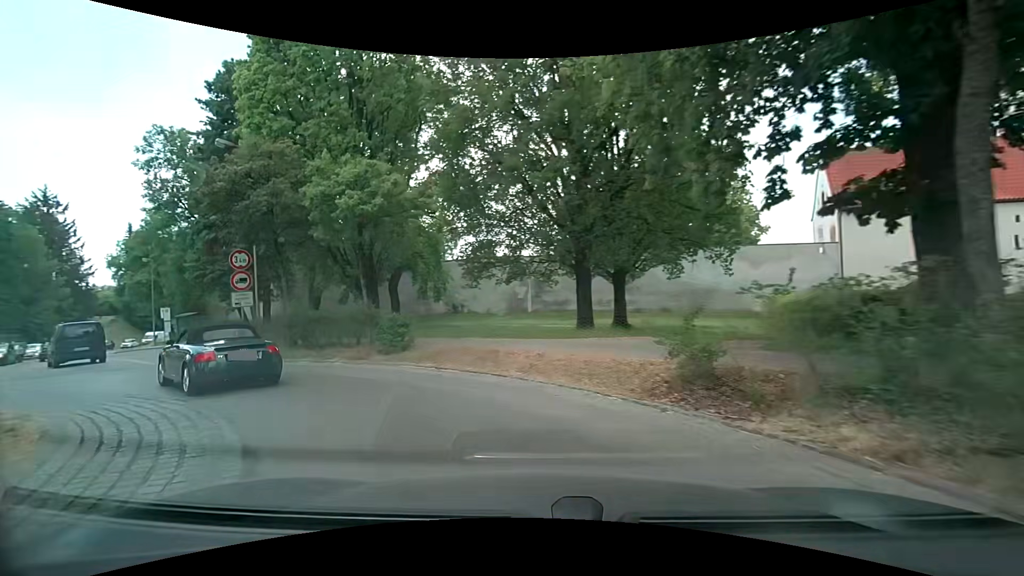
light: Day
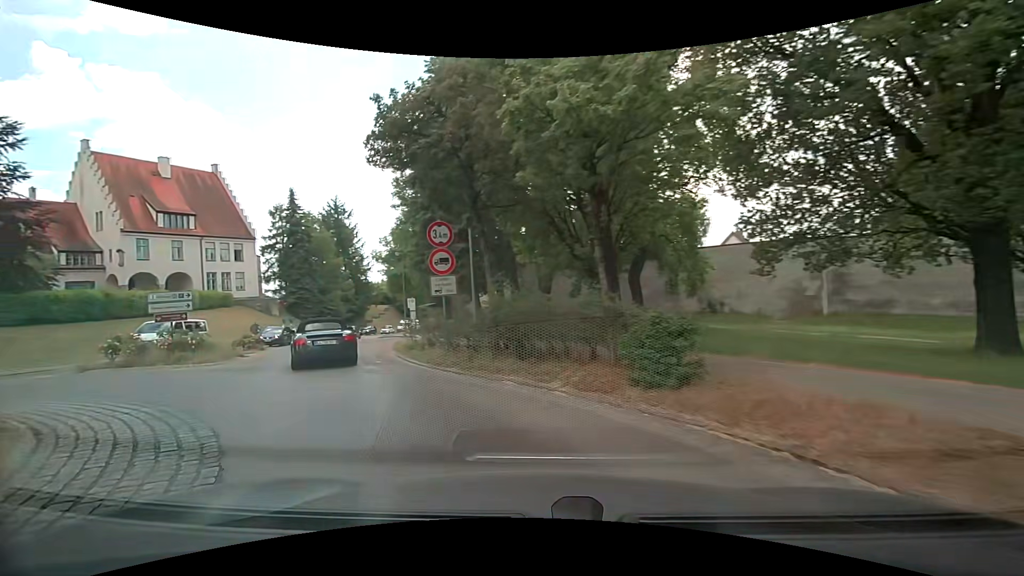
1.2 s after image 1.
(-1.4, +6.7) m; -25°
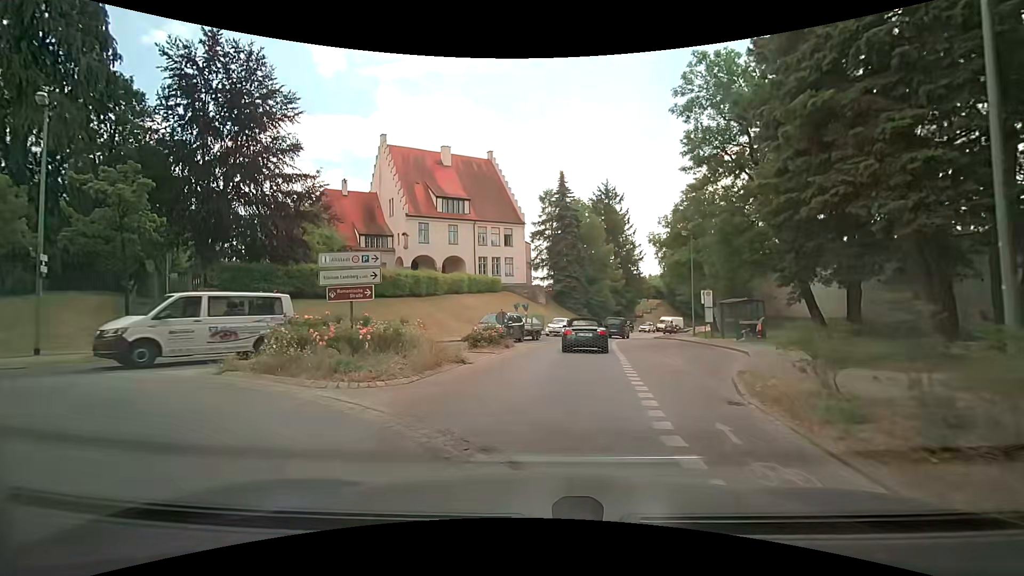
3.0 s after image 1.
(-3.6, +10.5) m; -30°
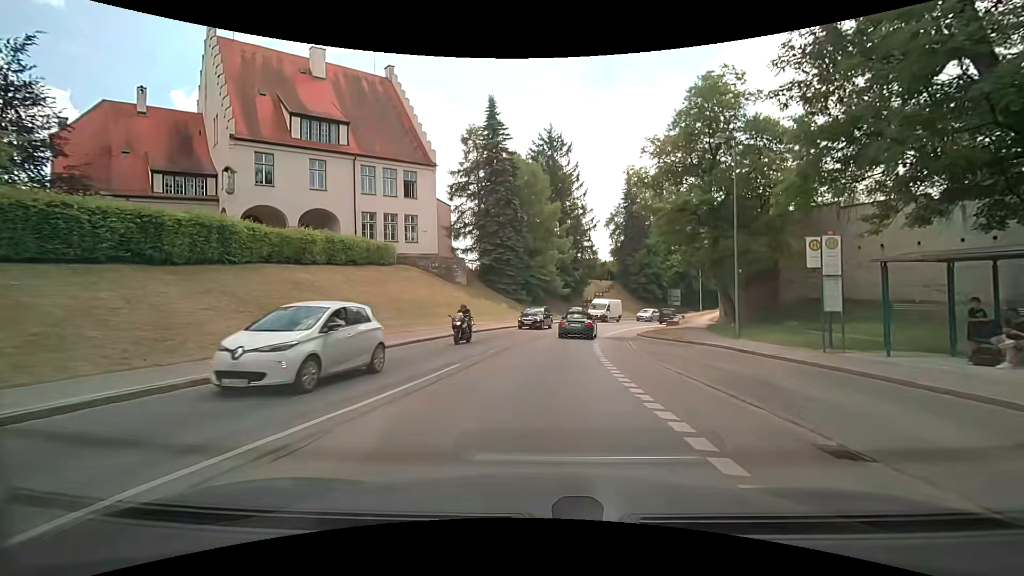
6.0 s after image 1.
(+1.6, +21.5) m; +8°
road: secondary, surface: asphalt
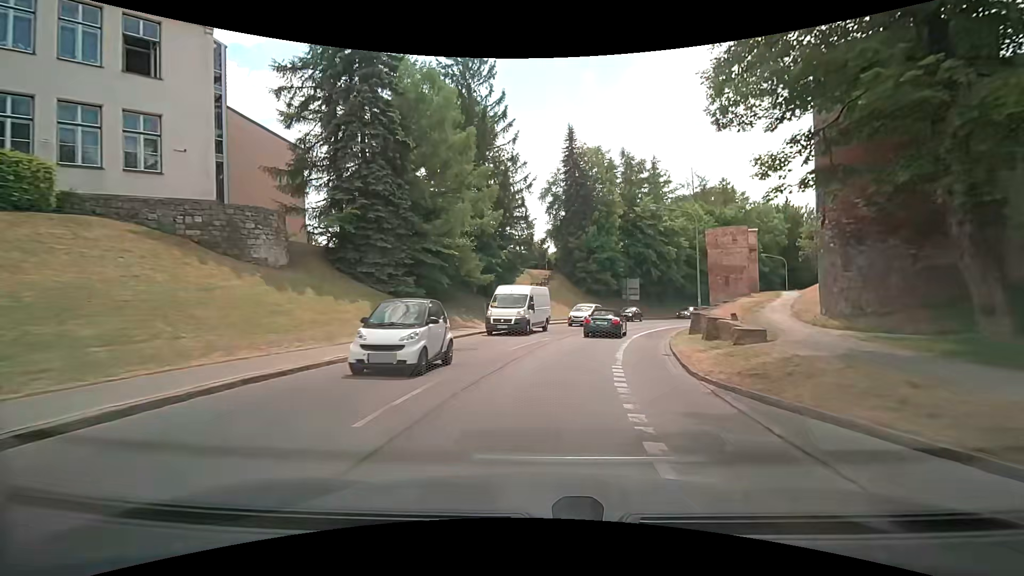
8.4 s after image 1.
(+1.2, +23.0) m; +7°
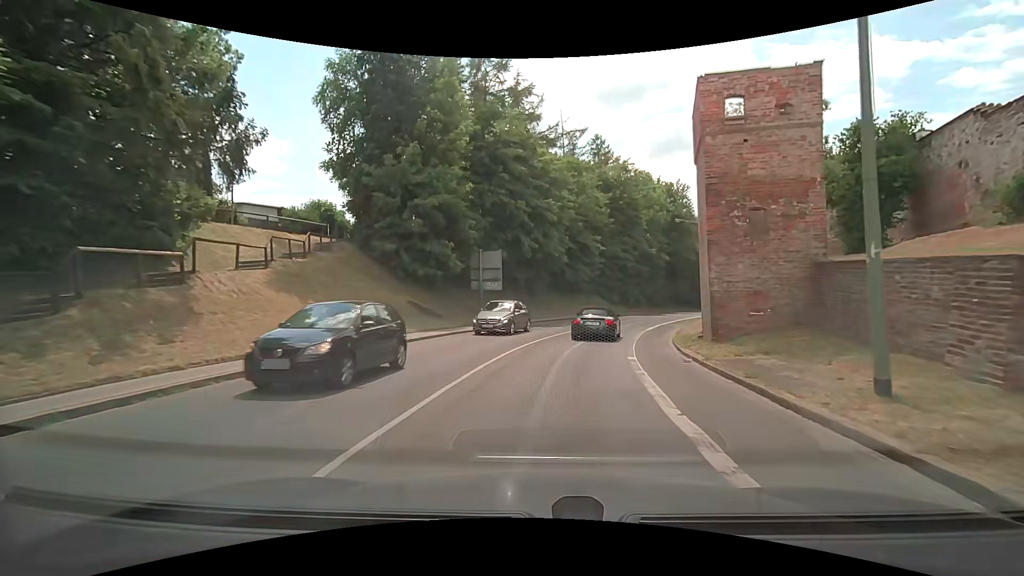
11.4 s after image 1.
(+4.8, +30.6) m; +18°
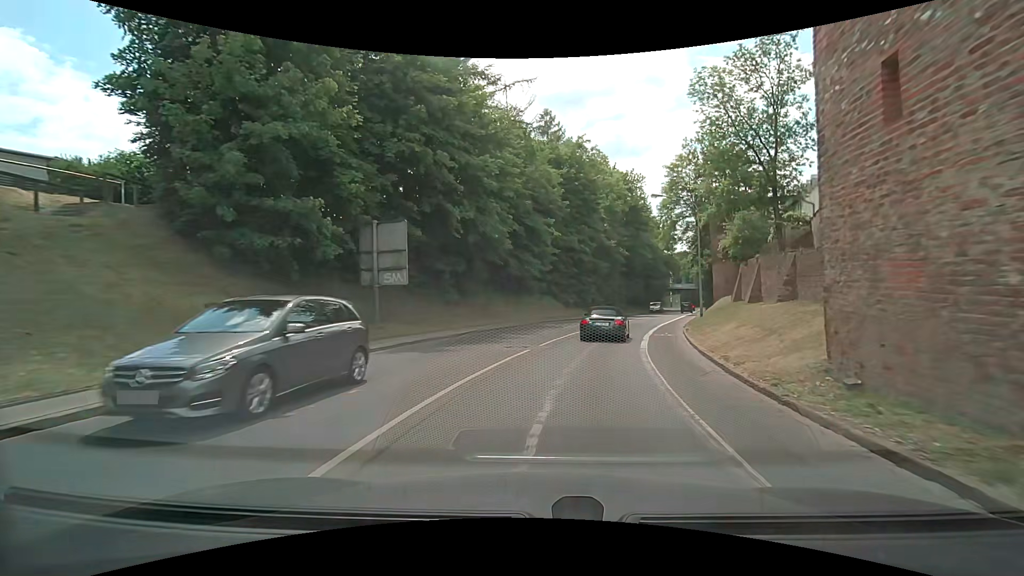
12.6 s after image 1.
(+0.5, +12.2) m; +5°
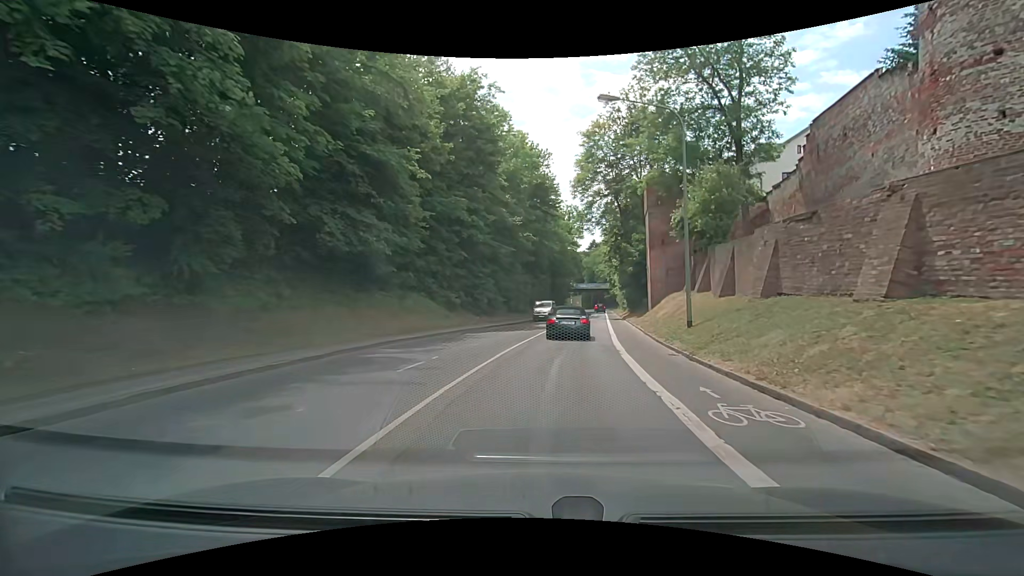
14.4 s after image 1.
(+1.8, +18.2) m; +12°
(0, +10) (+1, +20) (+2, +30) (+3, +40) (+5, +50) (+6, +60) (+7, +70) (+8, +80) (+9, +89) (+10, +99) m
